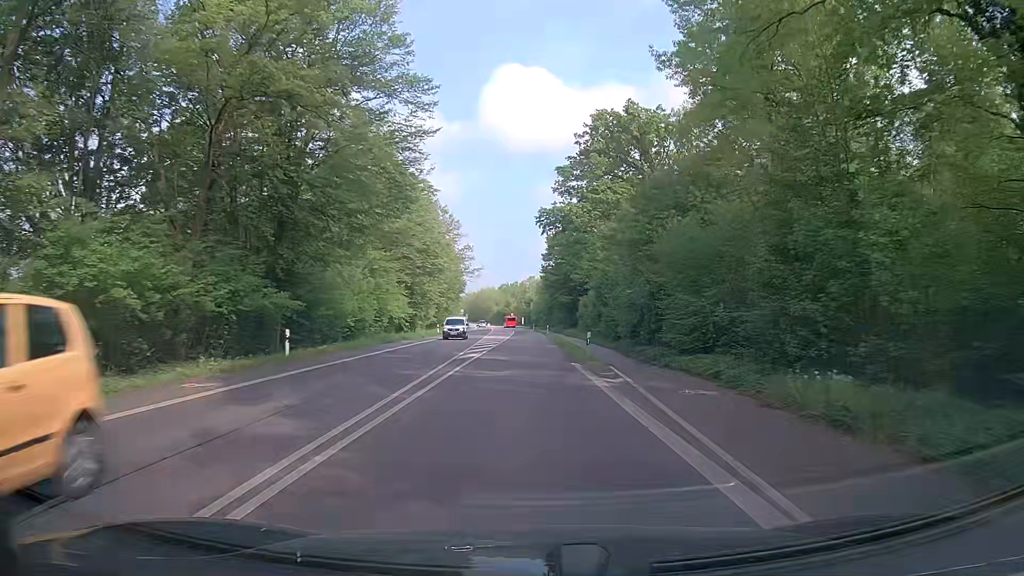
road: secondary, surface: asphalt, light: Day
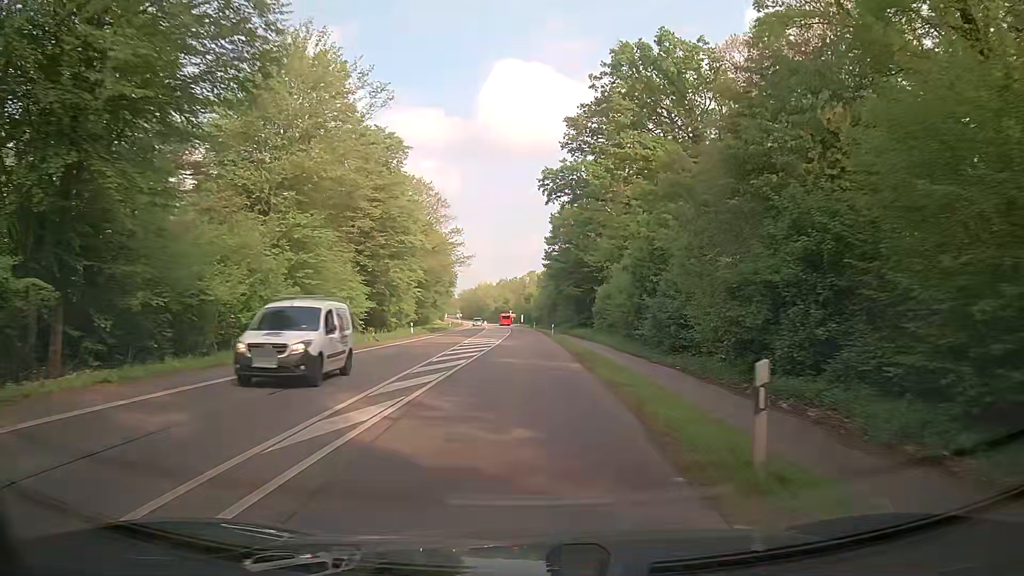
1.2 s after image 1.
(+0.3, +18.0) m; +1°
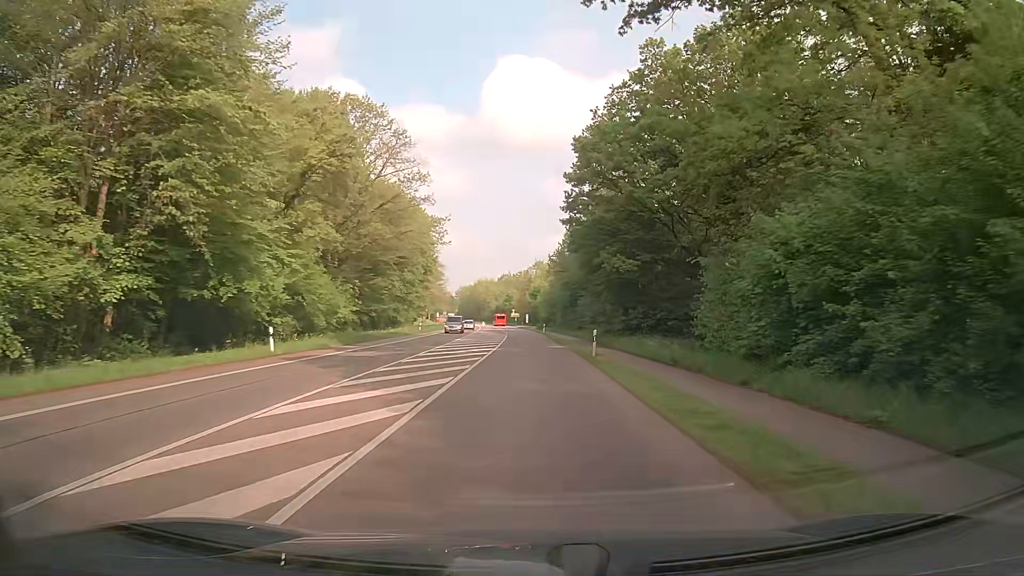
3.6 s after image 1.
(-0.1, +36.3) m; 0°
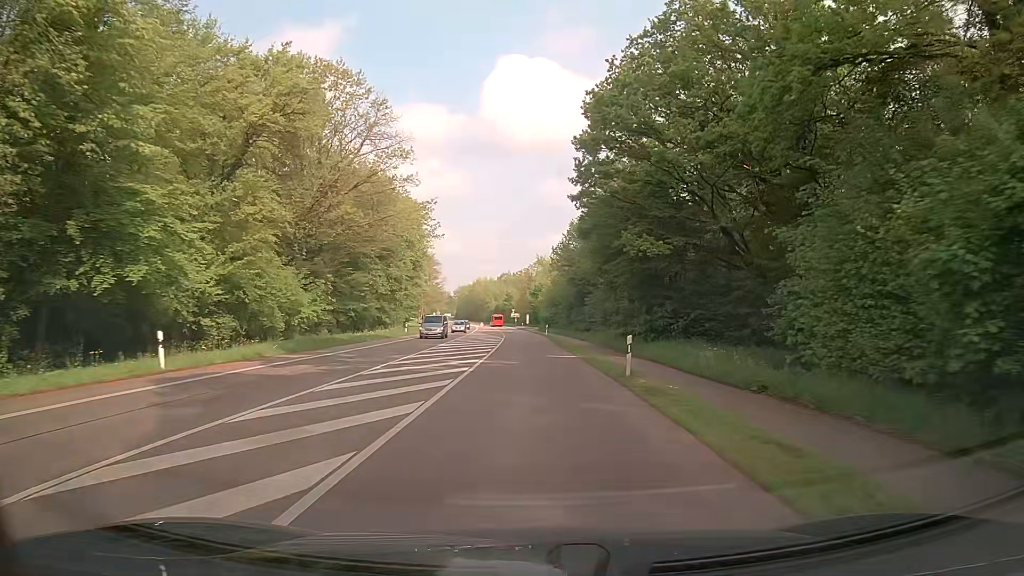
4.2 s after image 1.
(-0.1, +9.1) m; -2°
